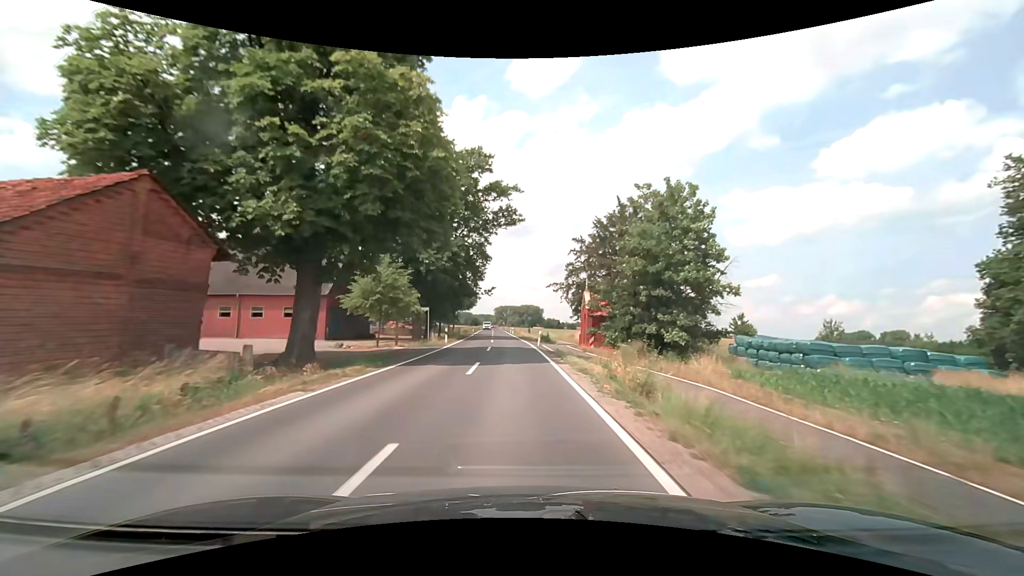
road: secondary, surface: asphalt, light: Day
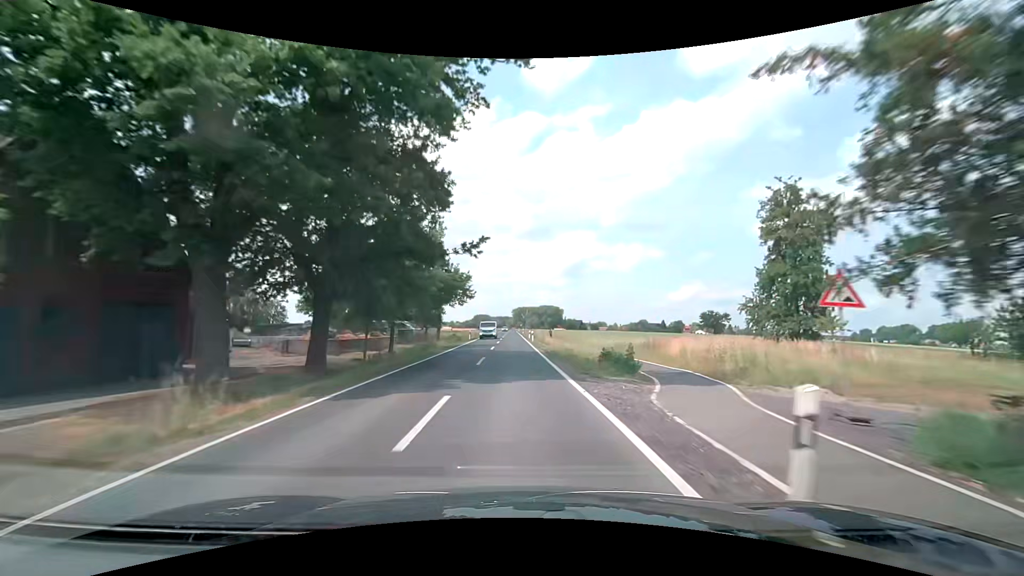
(-0.8, +32.2) m; -2°
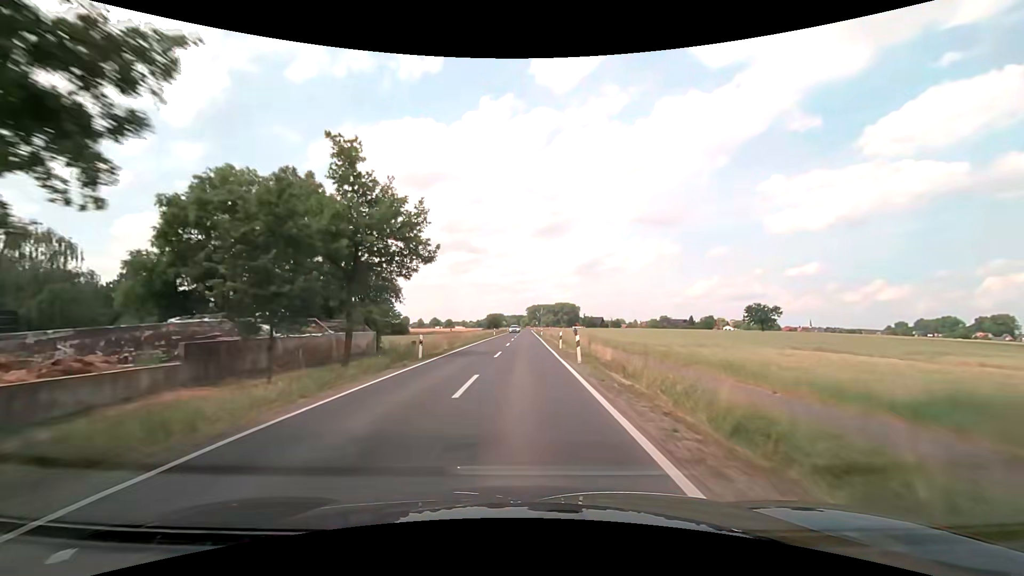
(-0.7, +32.2) m; -2°
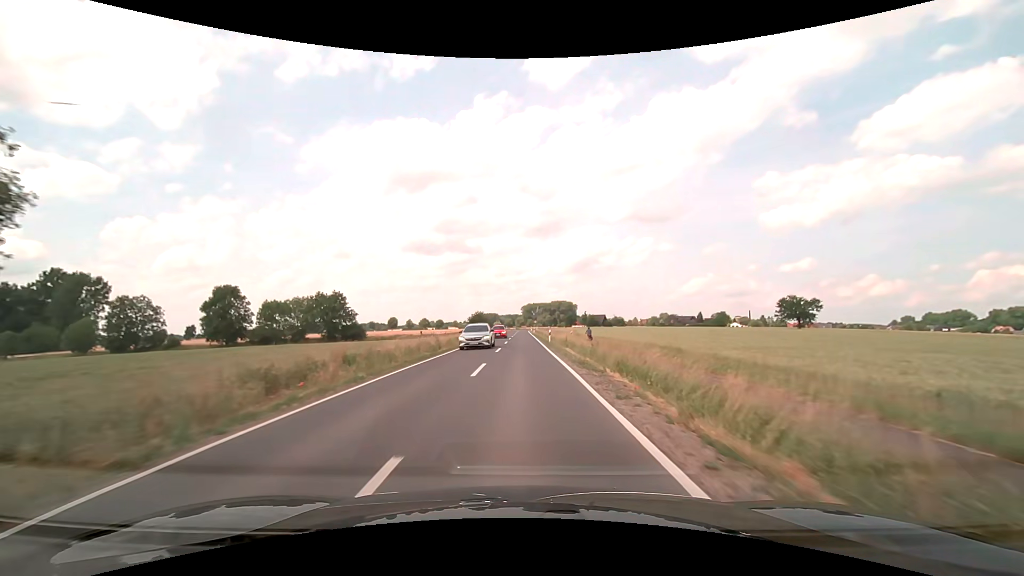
(+0.1, +32.3) m; +1°
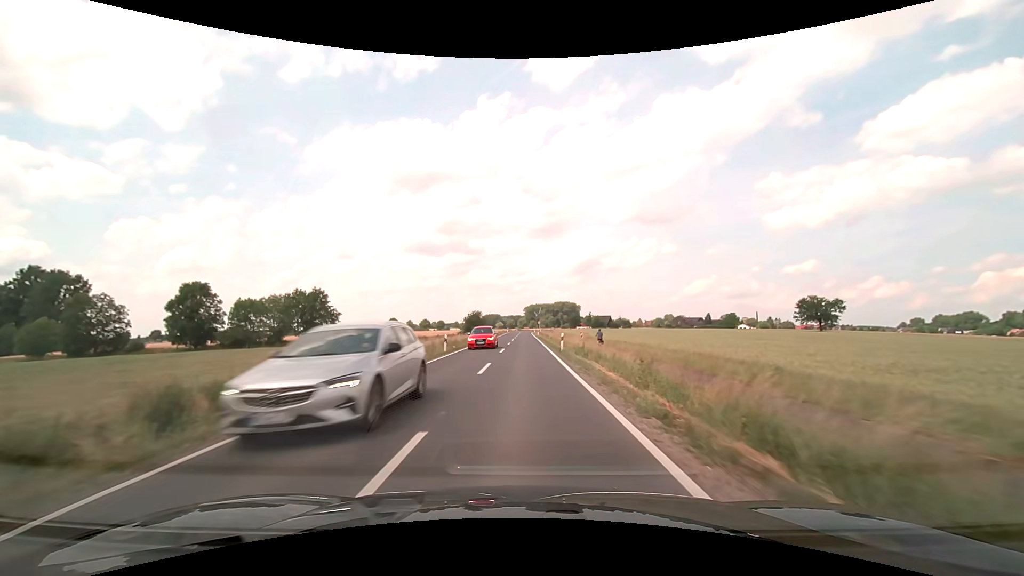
(0.0, +10.8) m; 0°
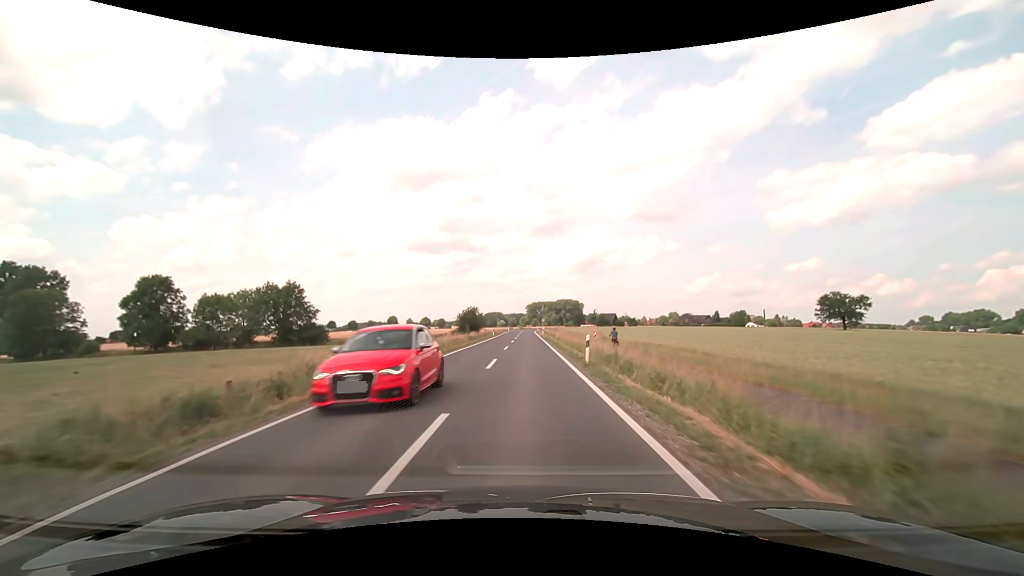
(0.0, +10.7) m; 0°
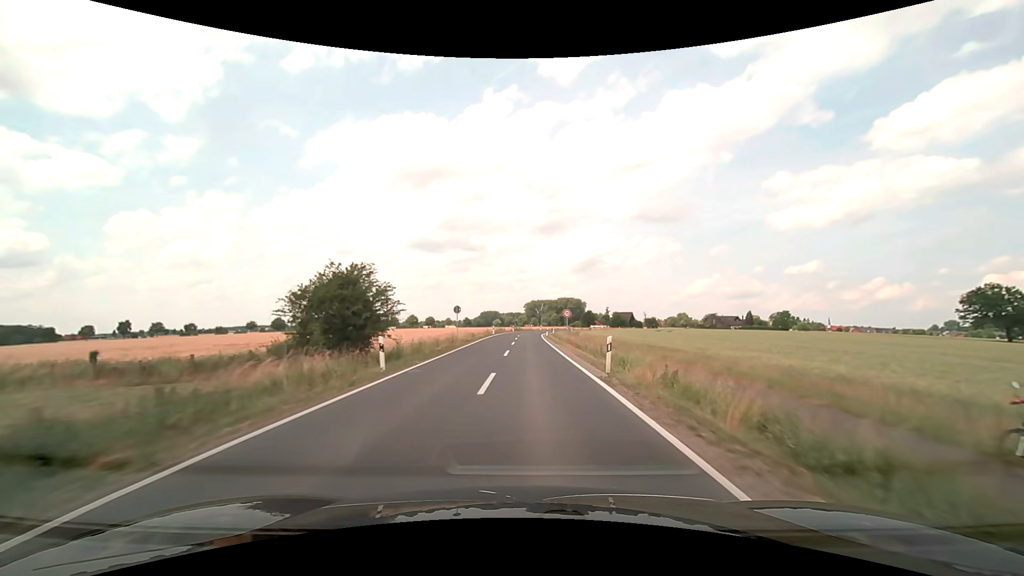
(+0.1, +53.7) m; 0°
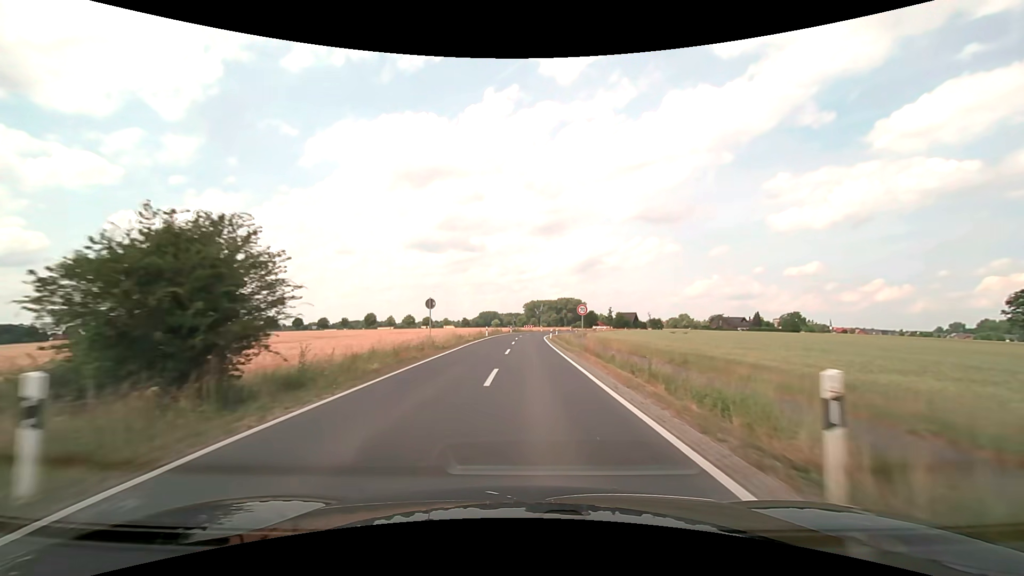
(0.0, +10.7) m; 0°
